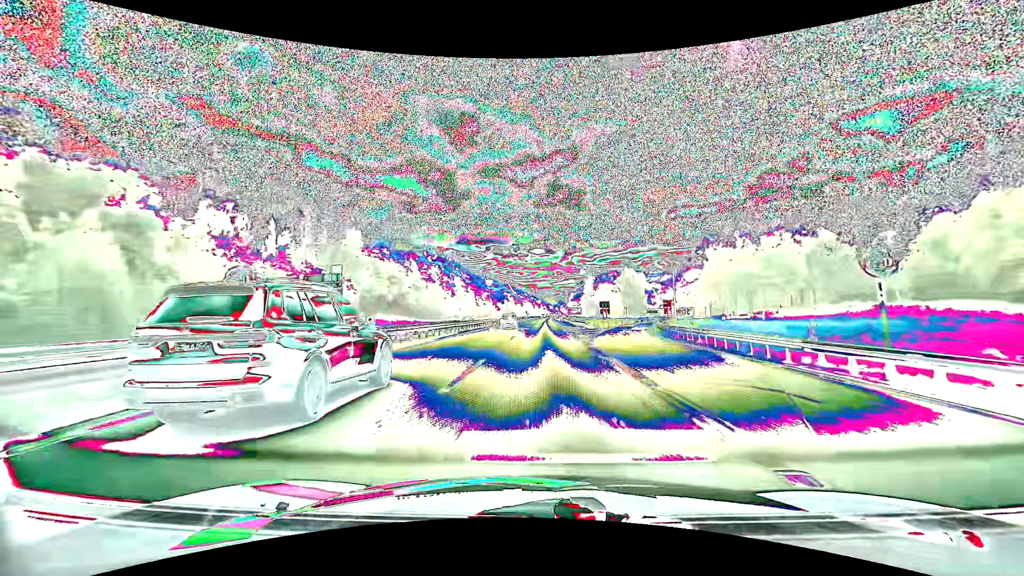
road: motorway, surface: asphalt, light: Day
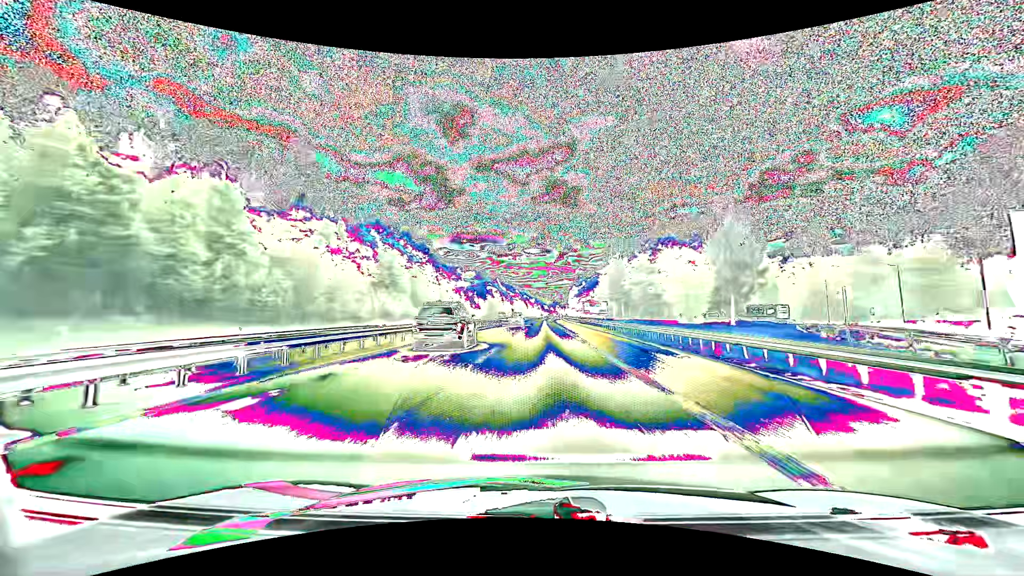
(+0.4, +67.7) m; +1°
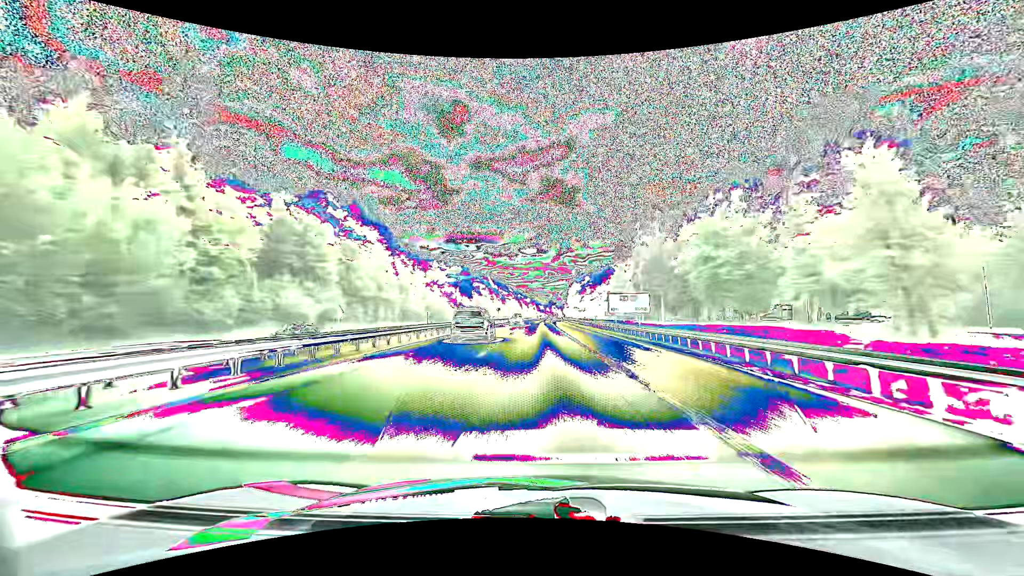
(+0.2, +34.2) m; +1°
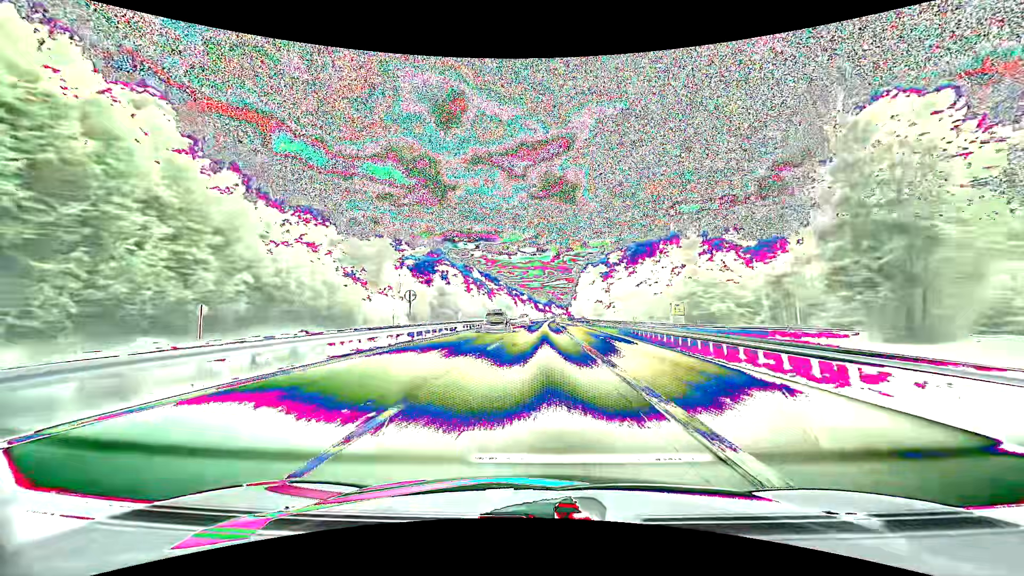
(+0.2, +69.1) m; 0°
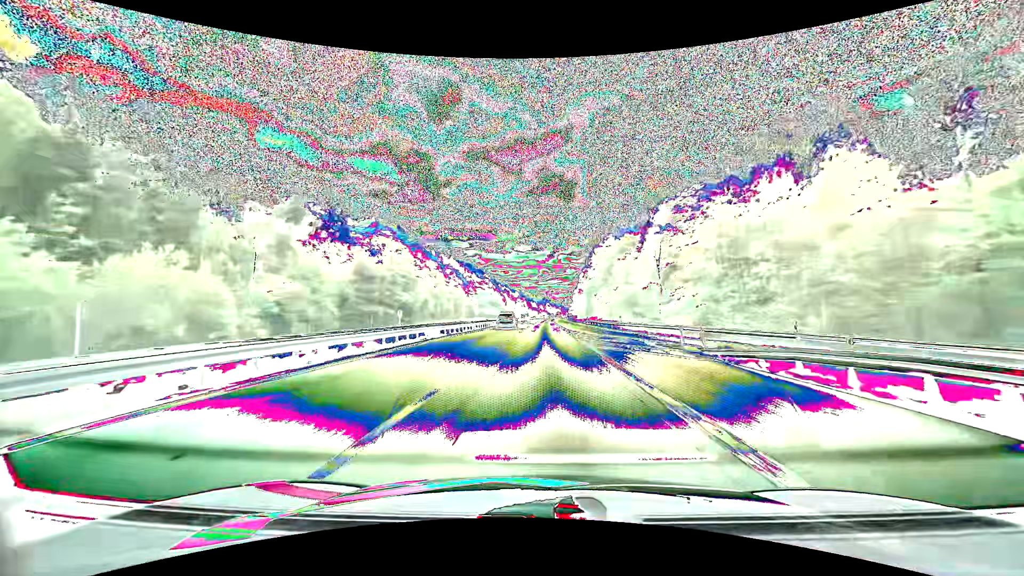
(+0.2, +52.5) m; +1°
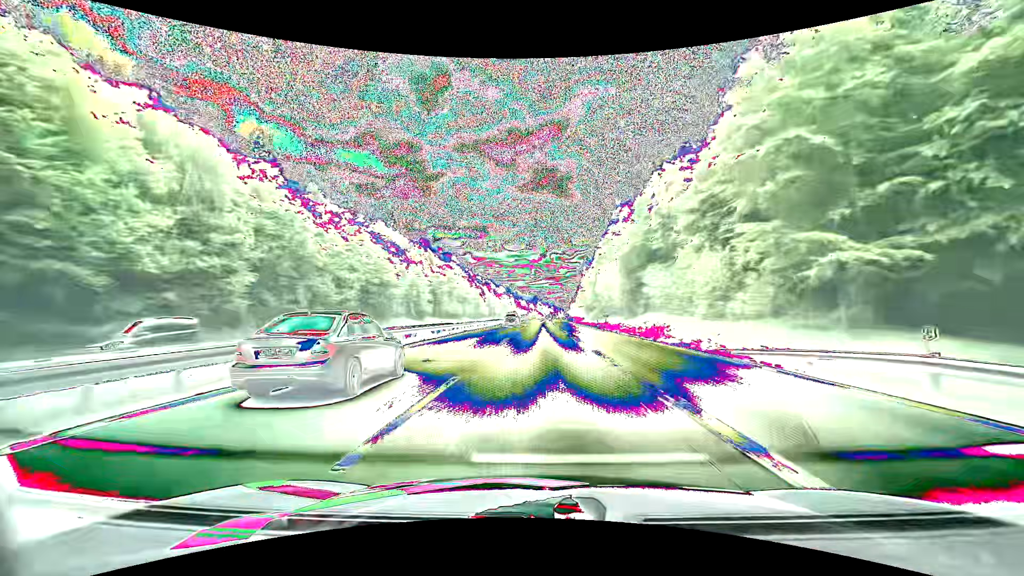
(+0.5, +71.1) m; +1°
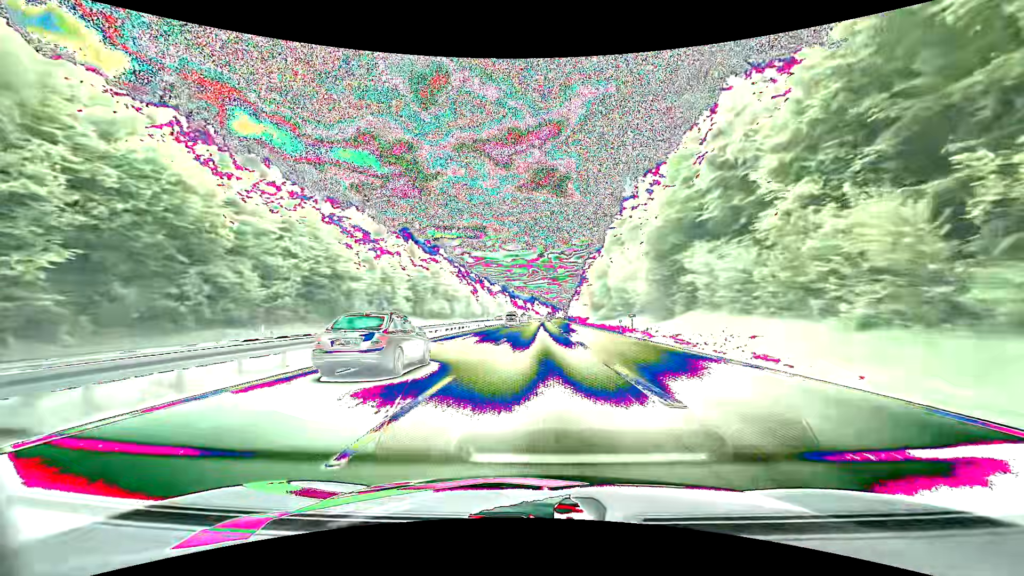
(0.0, +17.9) m; 0°
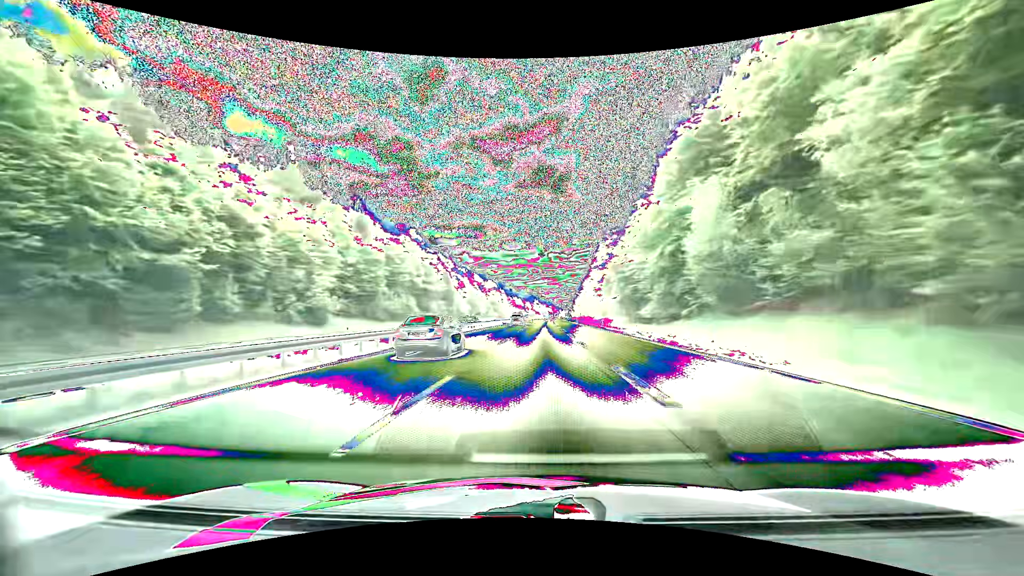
(0.0, +36.1) m; 0°
(0, +10) (0, +20) (0, +30) (0, +40) (0, +50) (0, +60) (0, +70) (0, +80) (+1, +90) (+1, +100) m
